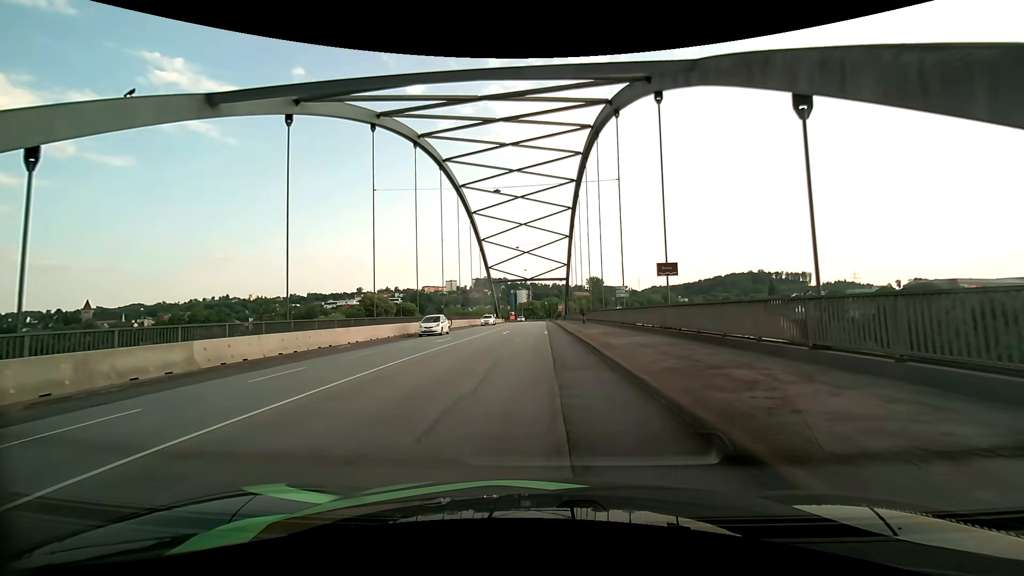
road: primary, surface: asphalt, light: Day
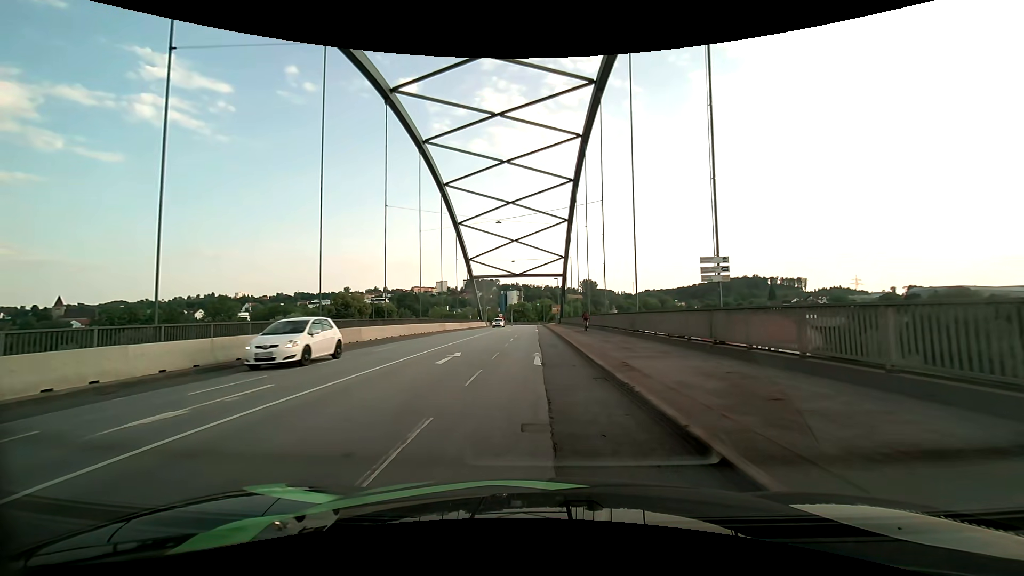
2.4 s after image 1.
(+0.2, +19.5) m; +1°
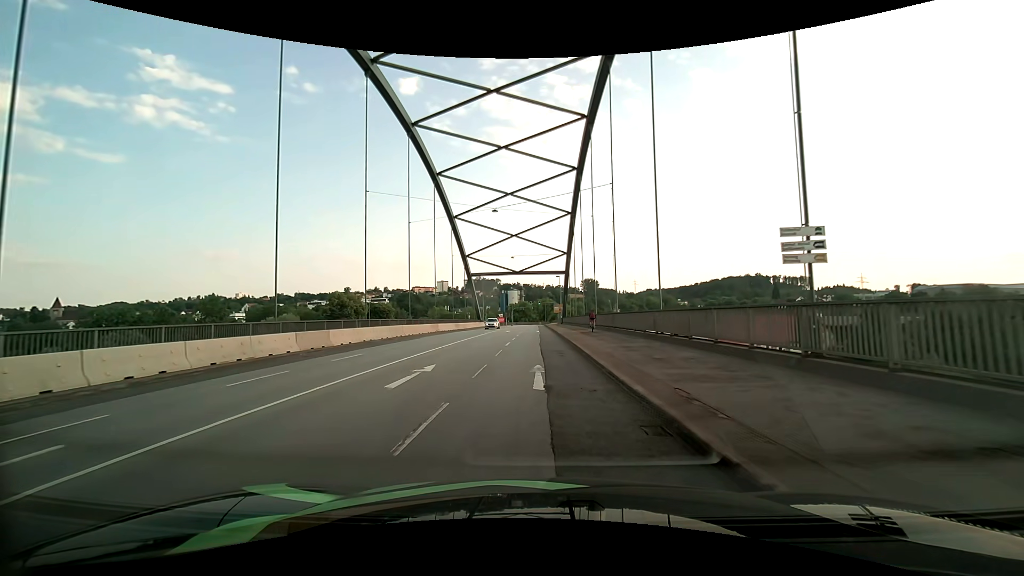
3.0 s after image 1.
(0.0, +4.9) m; -1°
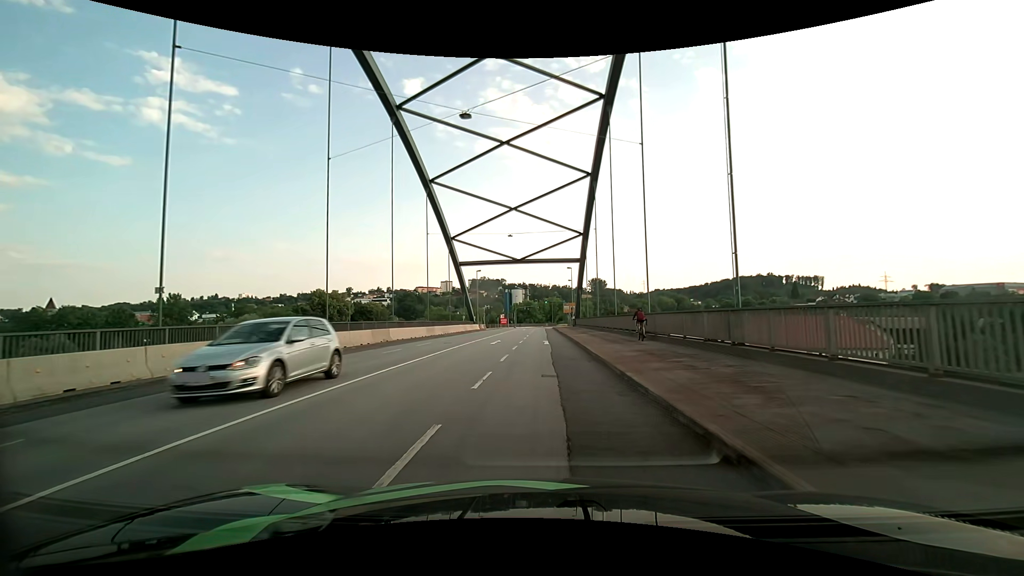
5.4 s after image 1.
(-0.1, +19.7) m; -1°
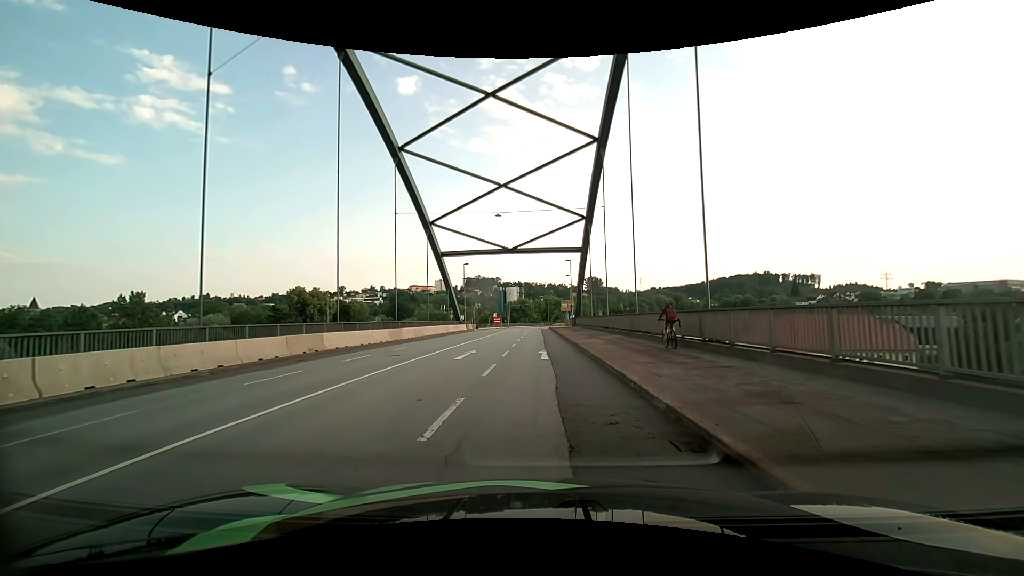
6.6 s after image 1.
(+0.1, +9.9) m; 0°
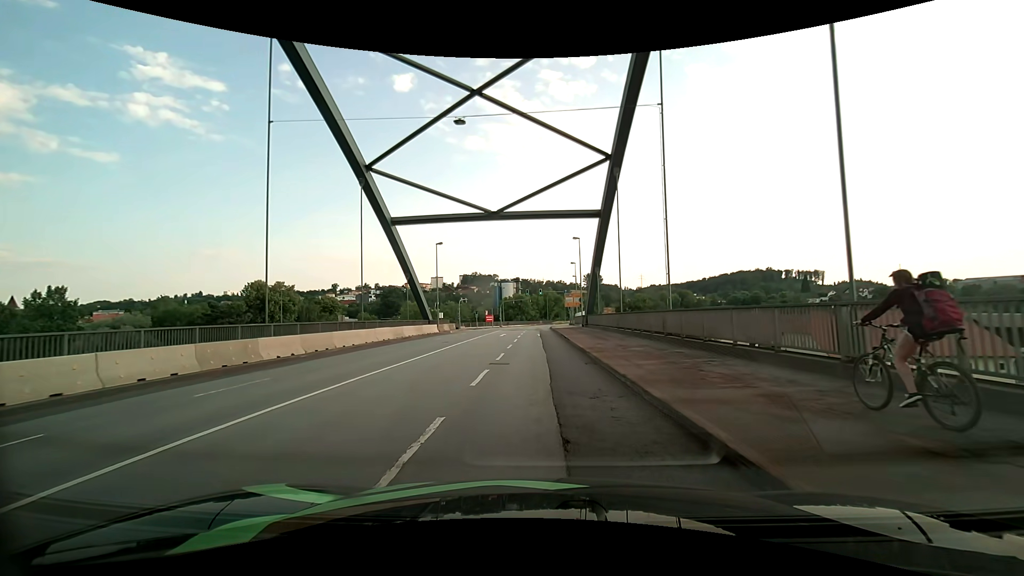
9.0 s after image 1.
(+0.2, +19.7) m; +1°
(0, +10) (0, +20) (0, +30) (0, +40) (0, +50) (0, +60) (-1, +70) (0, +80) (+1, +90) (+2, +100) m
